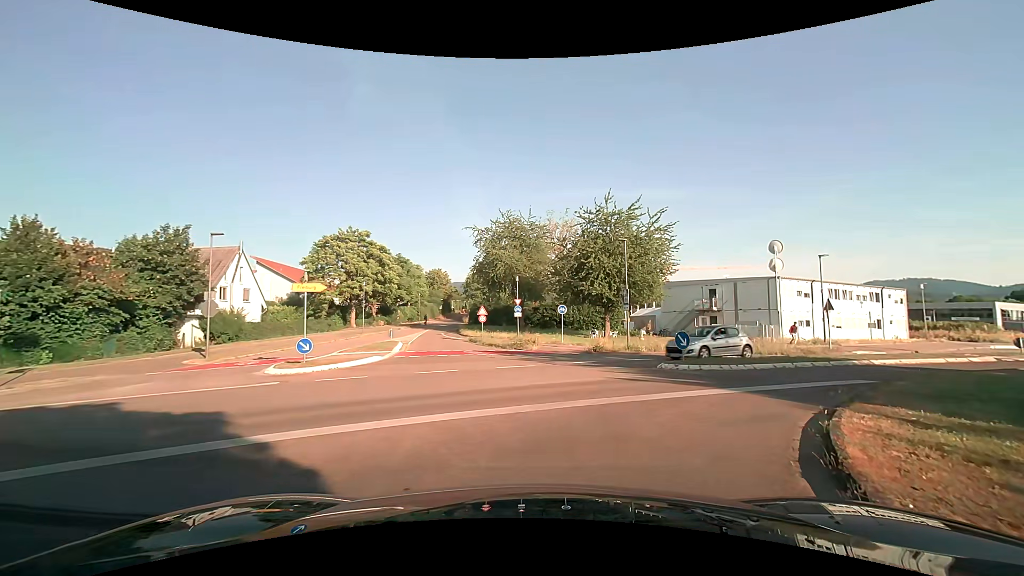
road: residential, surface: asphalt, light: Day
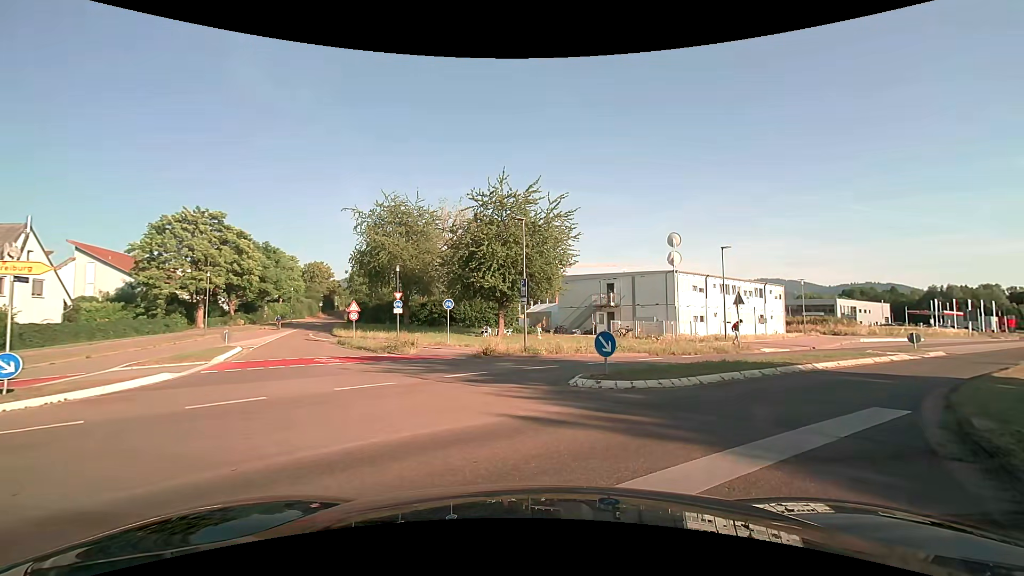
(+0.5, +5.3) m; +10°
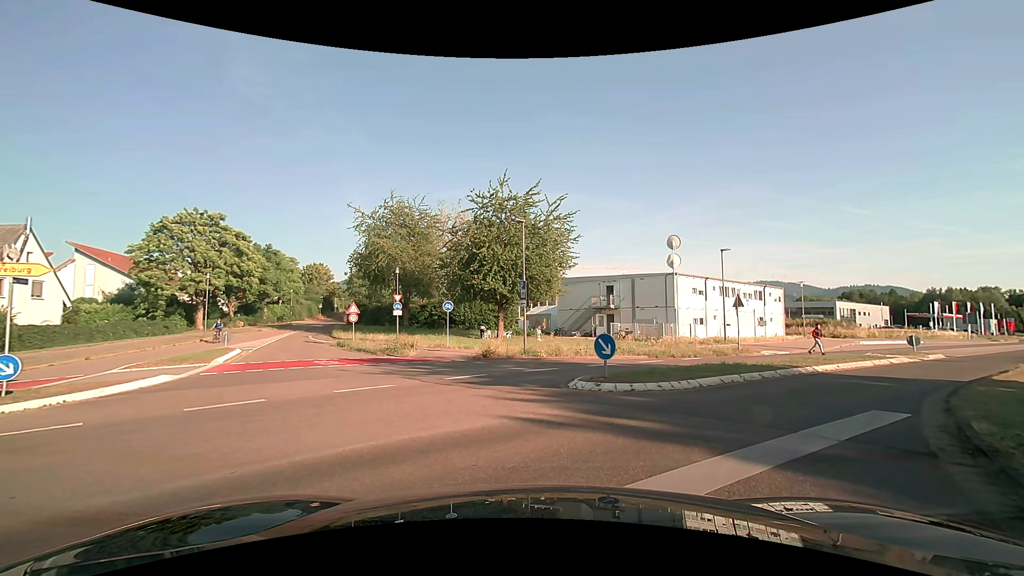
(0.0, +0.1) m; 0°
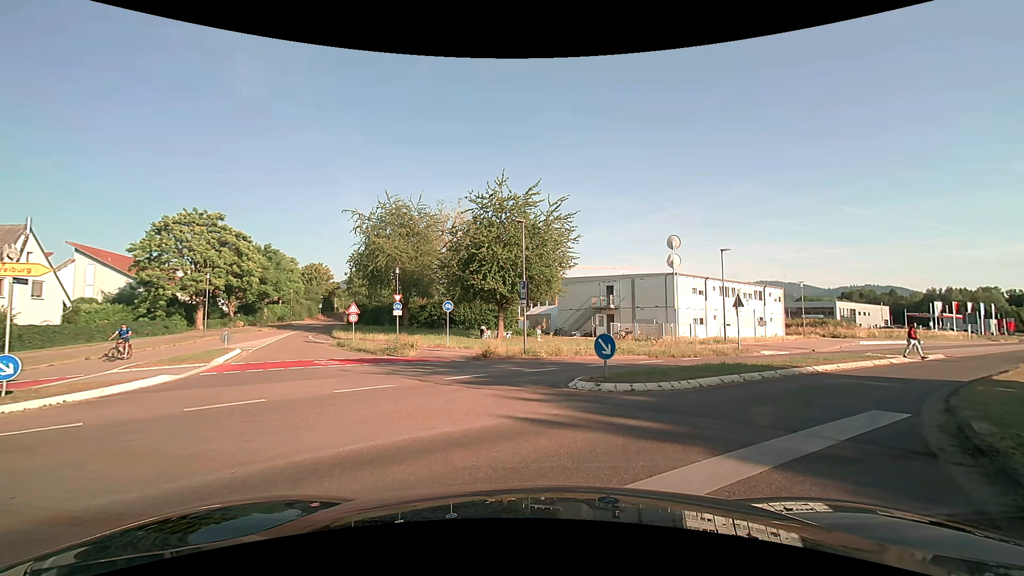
(0.0, 0.0) m; 0°
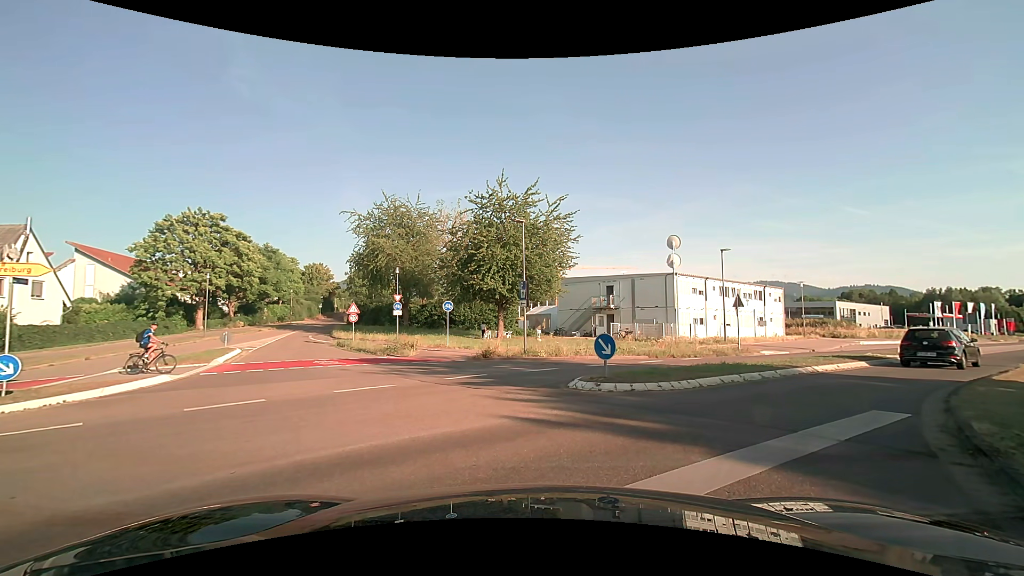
(0.0, 0.0) m; 0°
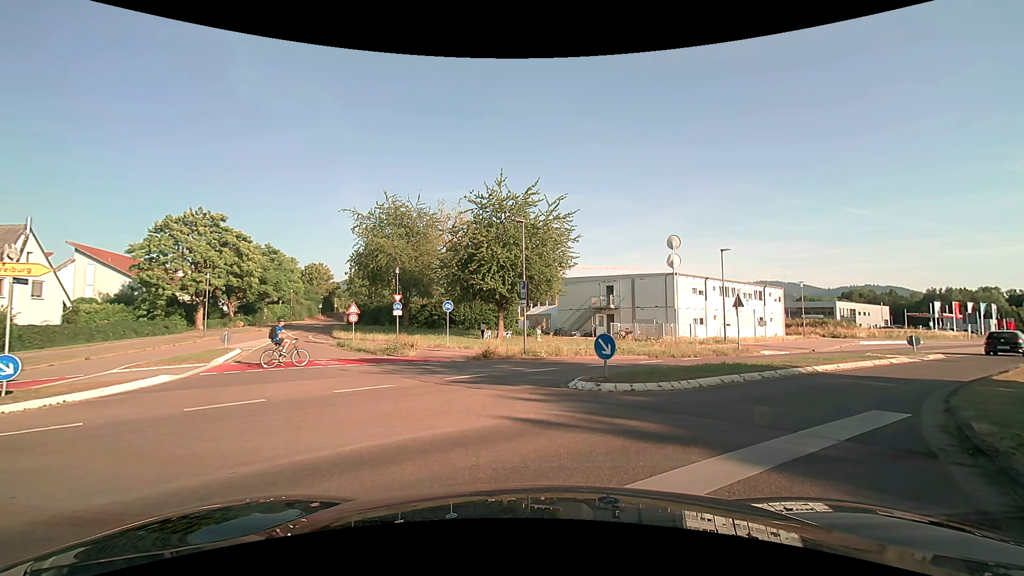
(0.0, 0.0) m; 0°
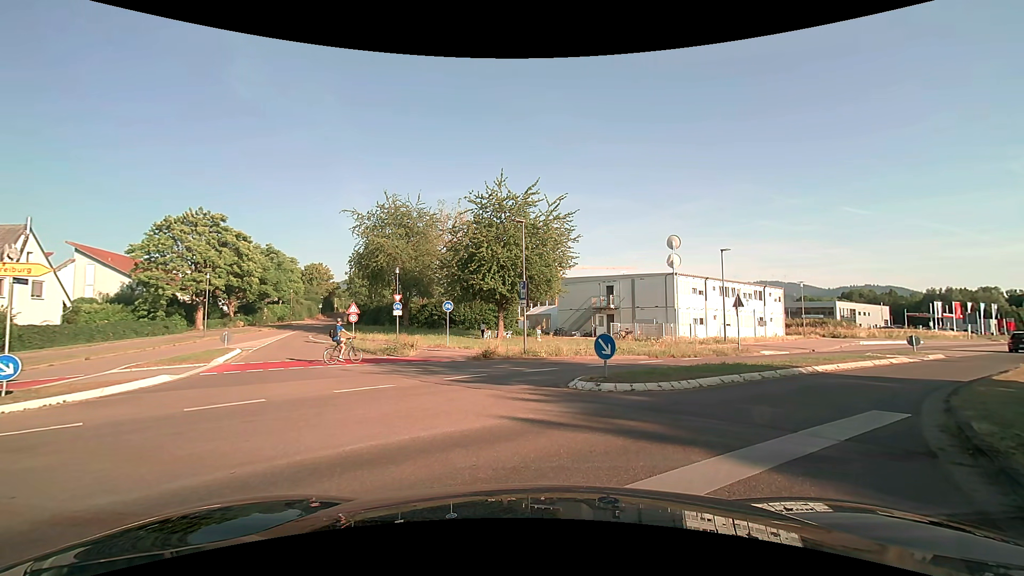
(0.0, 0.0) m; 0°
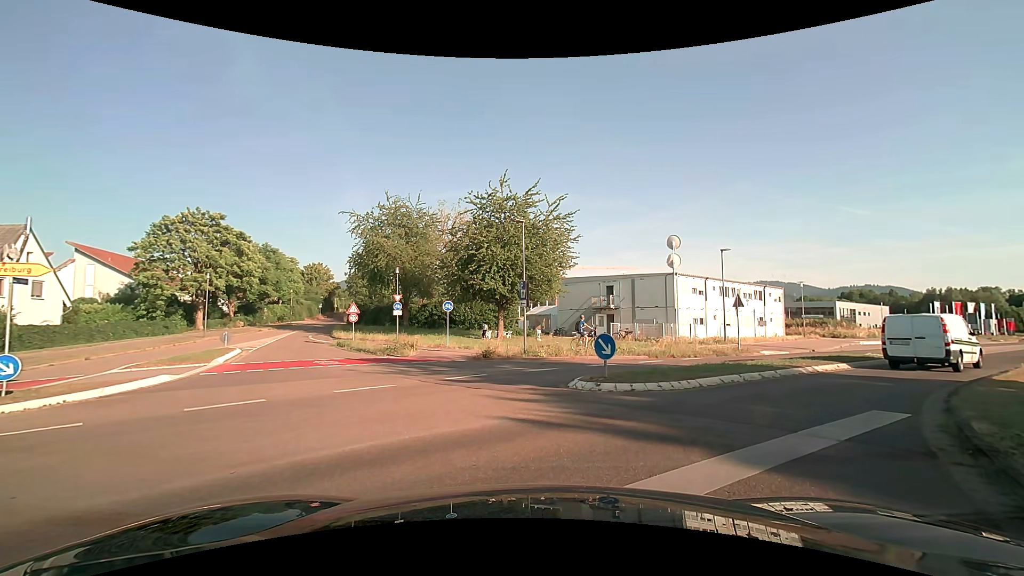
(0.0, 0.0) m; 0°
(+4, +9) (+10, +16) (+18, +23) (+26, +29) (+33, +36) (+41, +42) (+49, +48) (+57, +55) (+64, +61) (+72, +67) m
